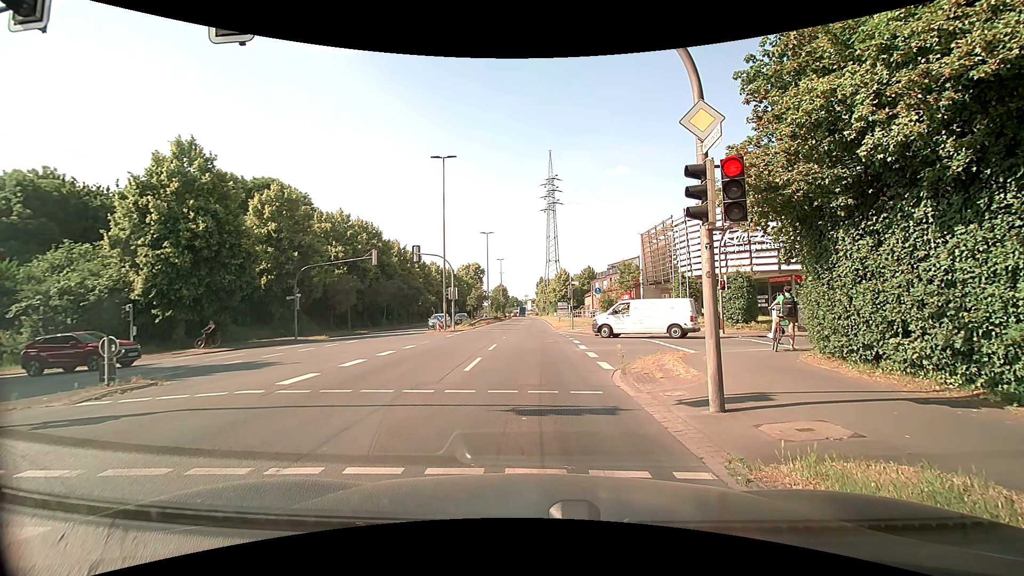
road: primary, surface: asphalt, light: Day
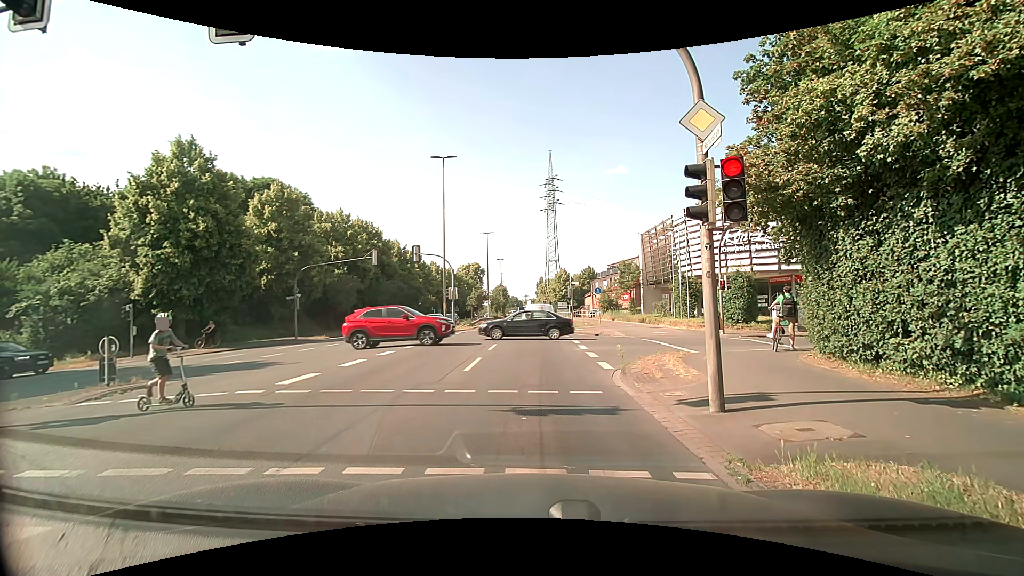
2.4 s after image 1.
(0.0, 0.0) m; 0°
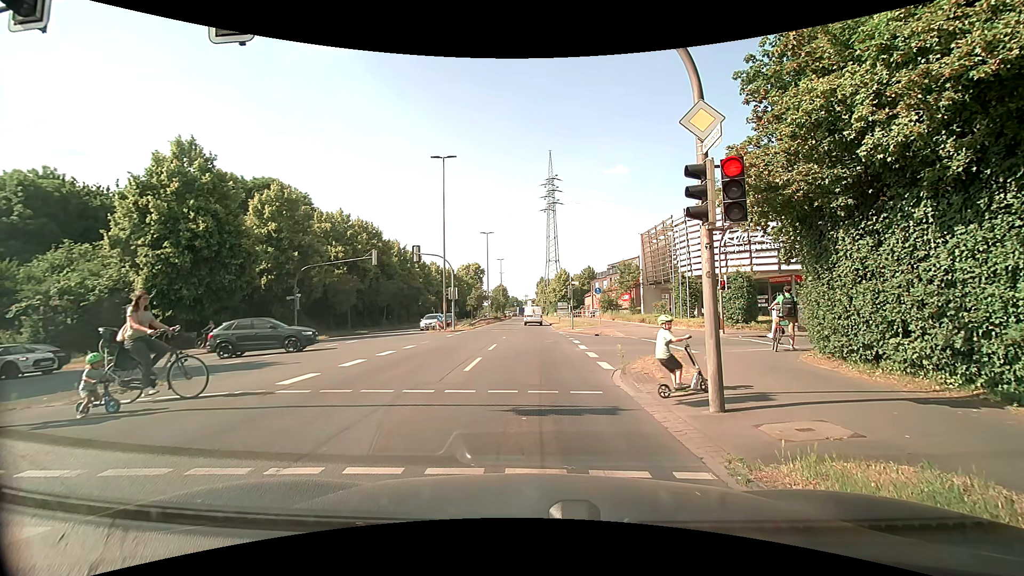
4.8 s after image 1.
(0.0, 0.0) m; 0°
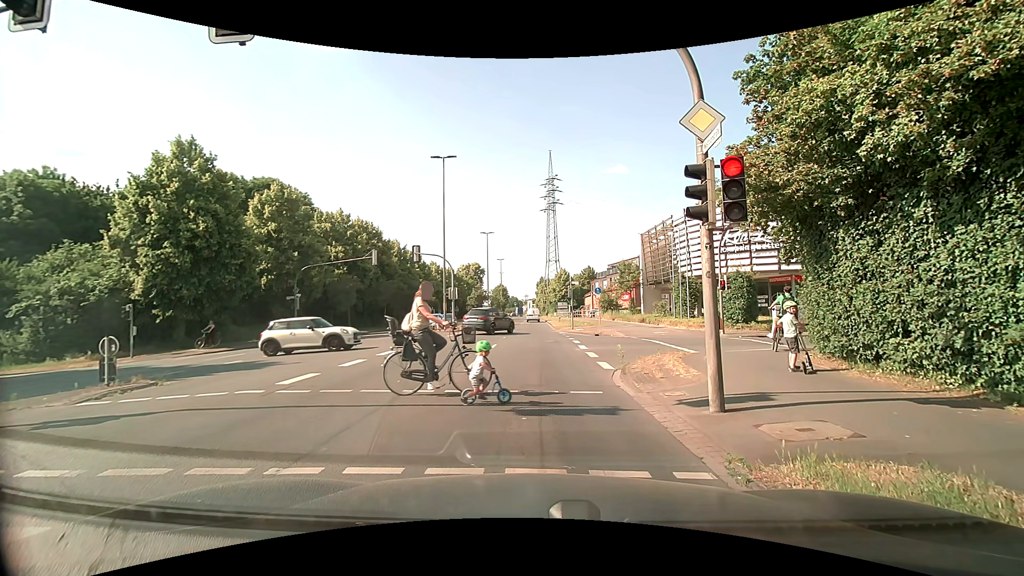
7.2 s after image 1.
(0.0, 0.0) m; 0°
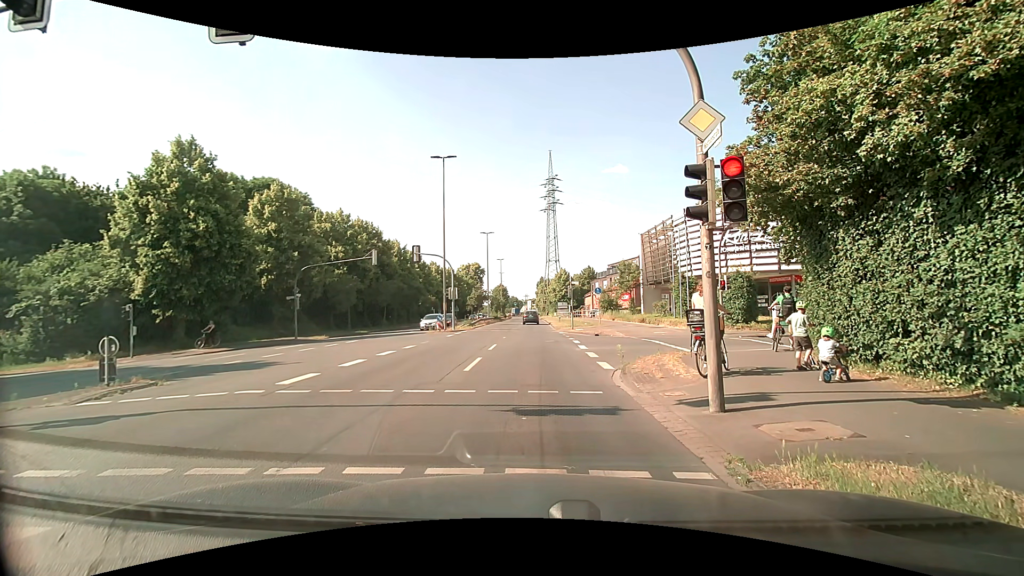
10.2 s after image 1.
(0.0, 0.0) m; 0°
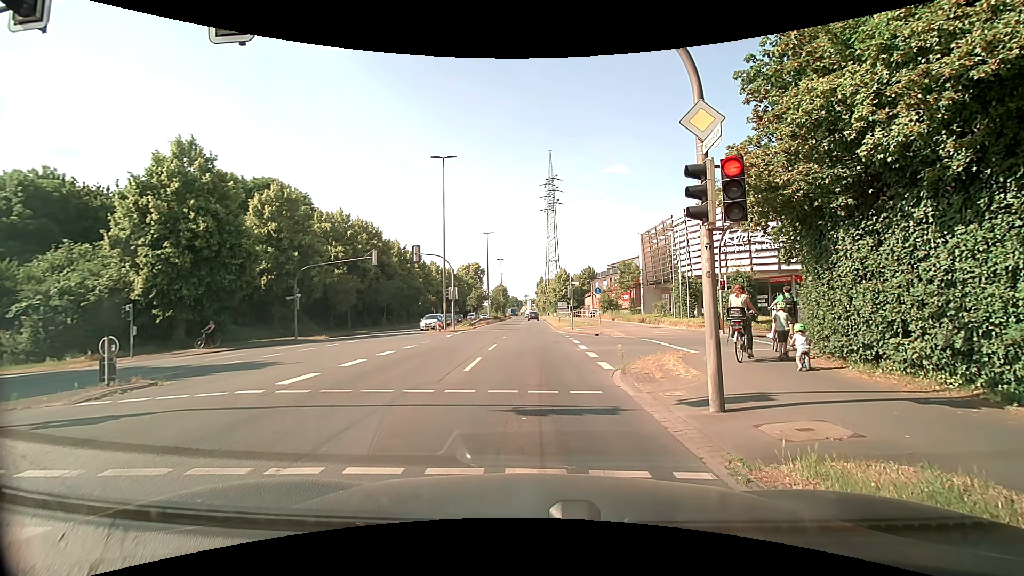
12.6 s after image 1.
(0.0, 0.0) m; 0°
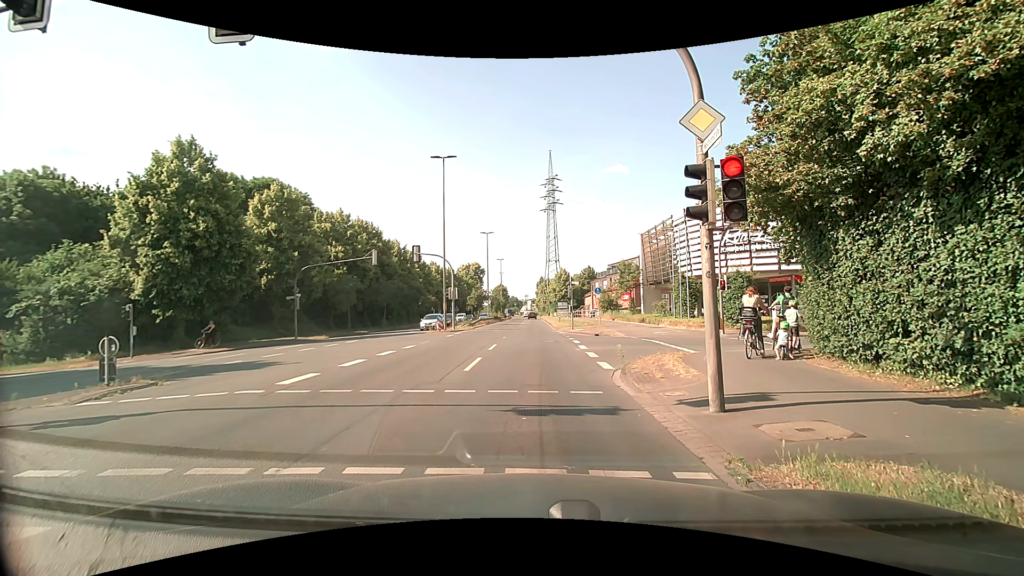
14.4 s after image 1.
(0.0, 0.0) m; 0°
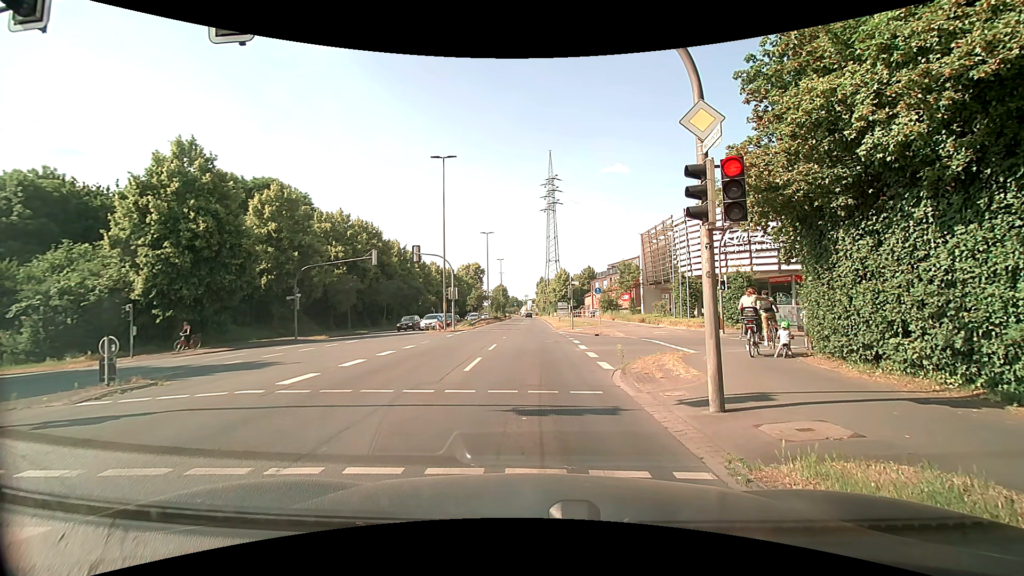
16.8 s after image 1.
(0.0, 0.0) m; 0°
